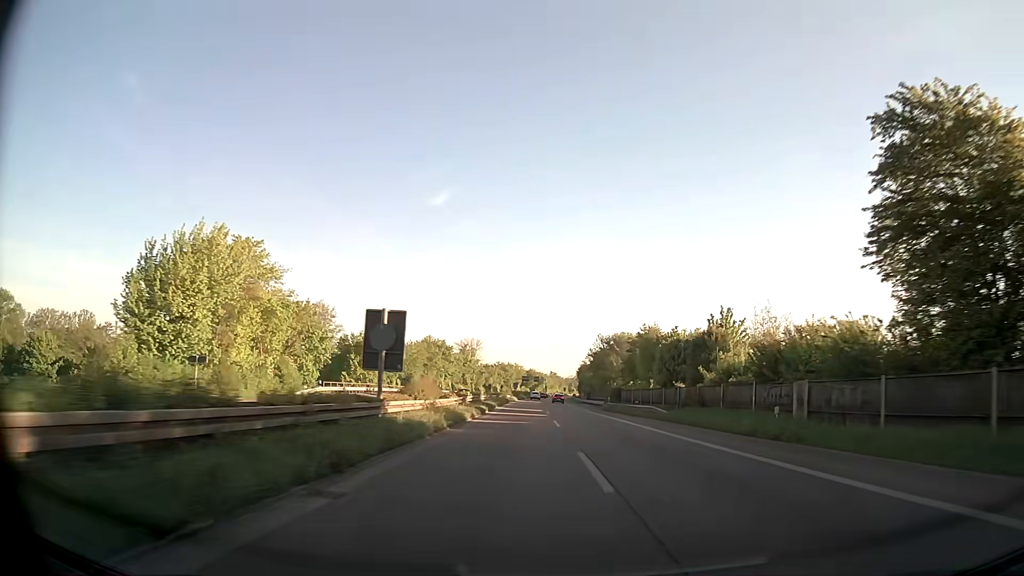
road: trunk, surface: asphalt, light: Day
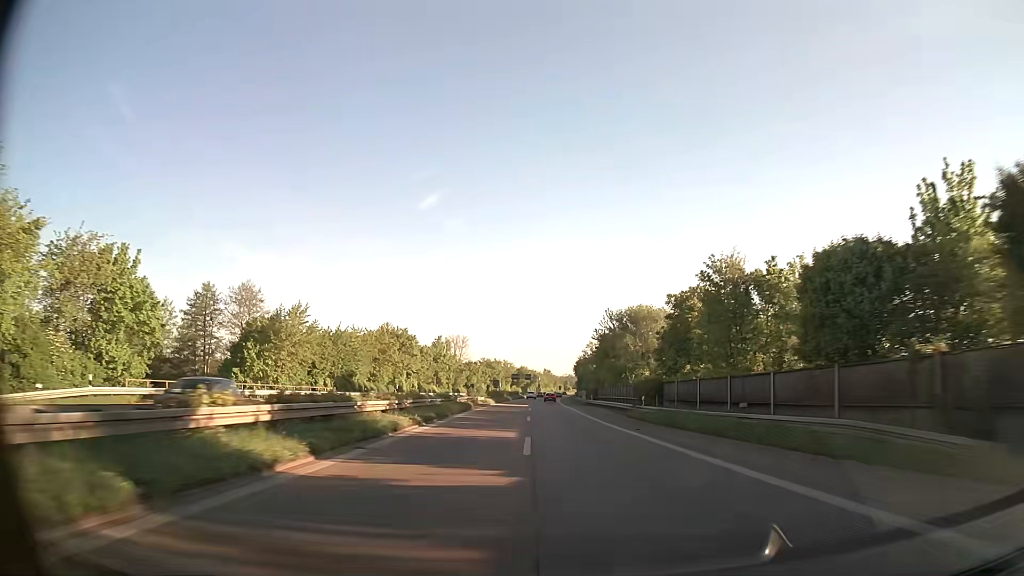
(+0.2, +30.9) m; 0°
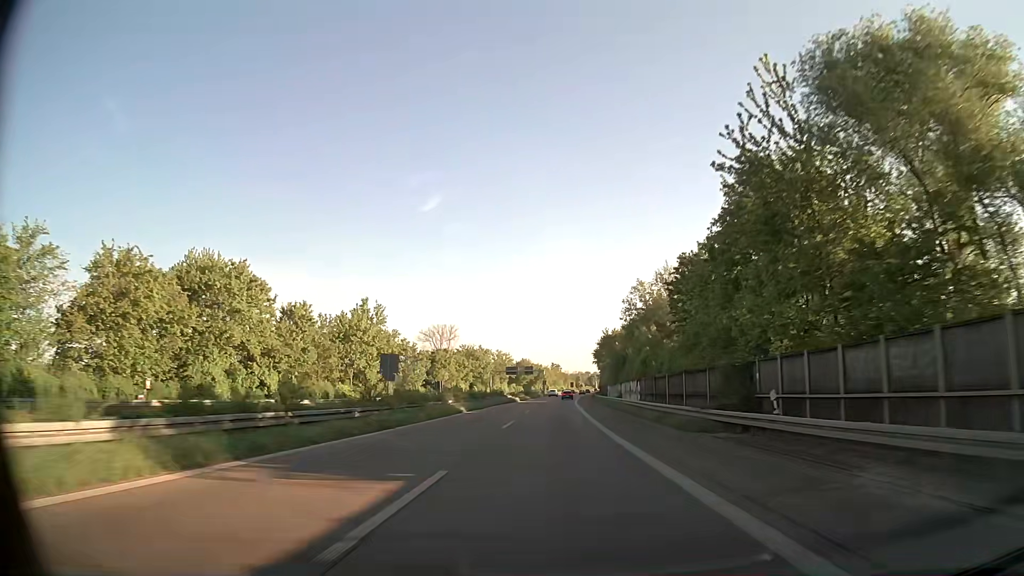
(-0.4, +62.7) m; -1°
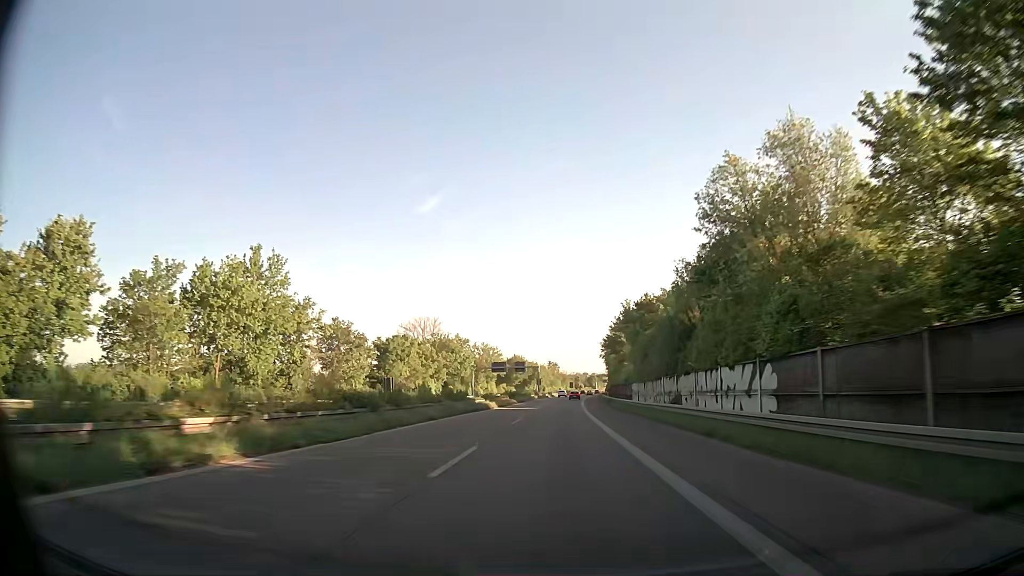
(+0.1, +31.8) m; 0°
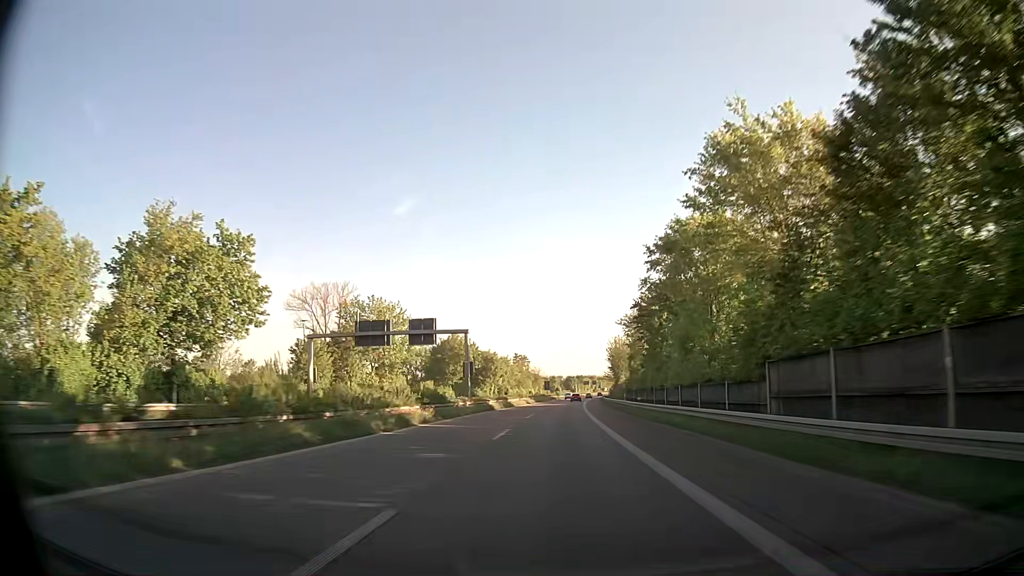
(+1.6, +81.2) m; +2°
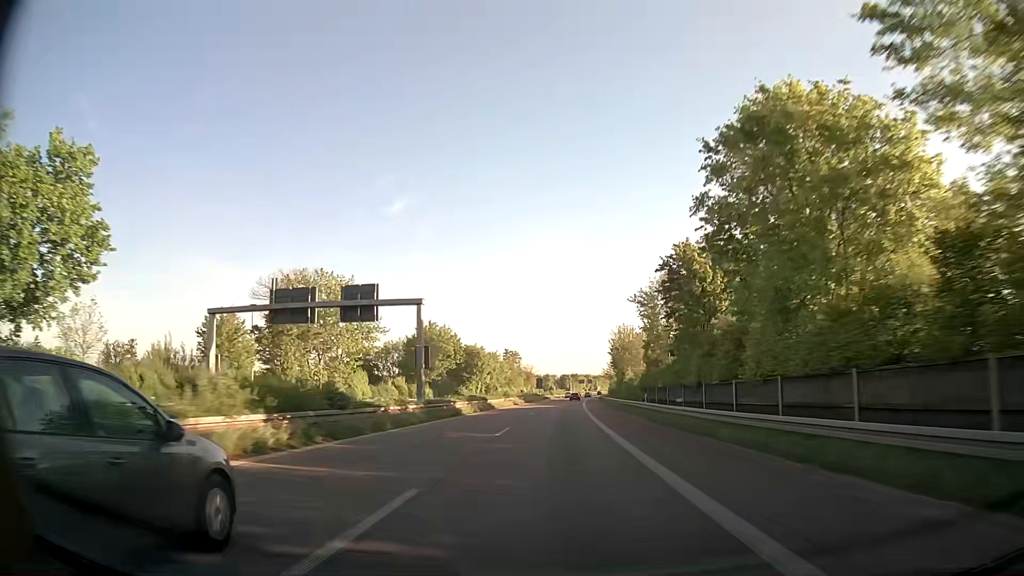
(+0.1, +16.5) m; +1°
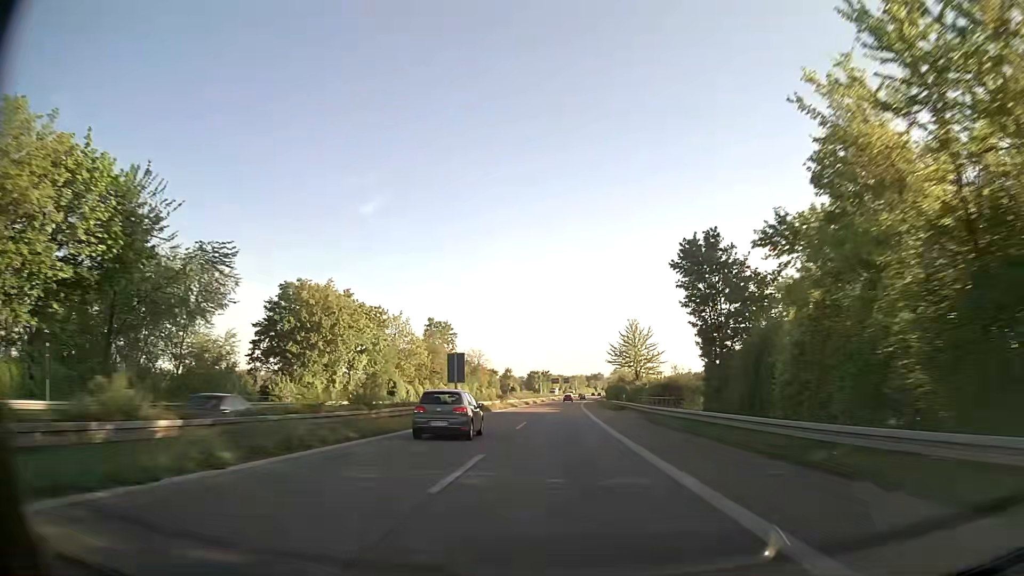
(+1.6, +84.6) m; +2°
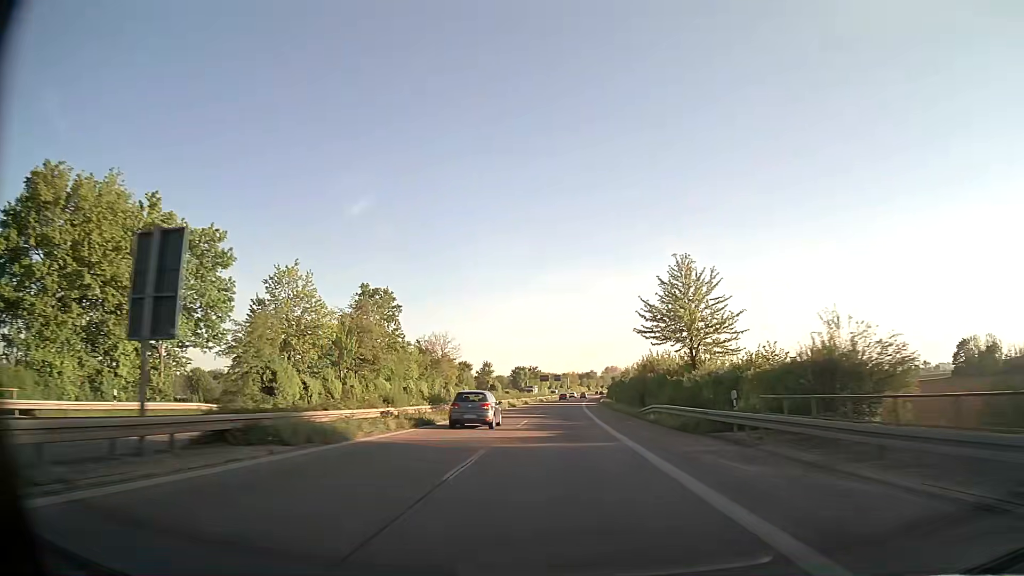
(+0.4, +35.1) m; +1°
(0, +10) (0, +20) (0, +30) (0, +40) (0, +50) (+1, +60) (+1, +70) (+1, +80) (+2, +90) (+2, +100) m
